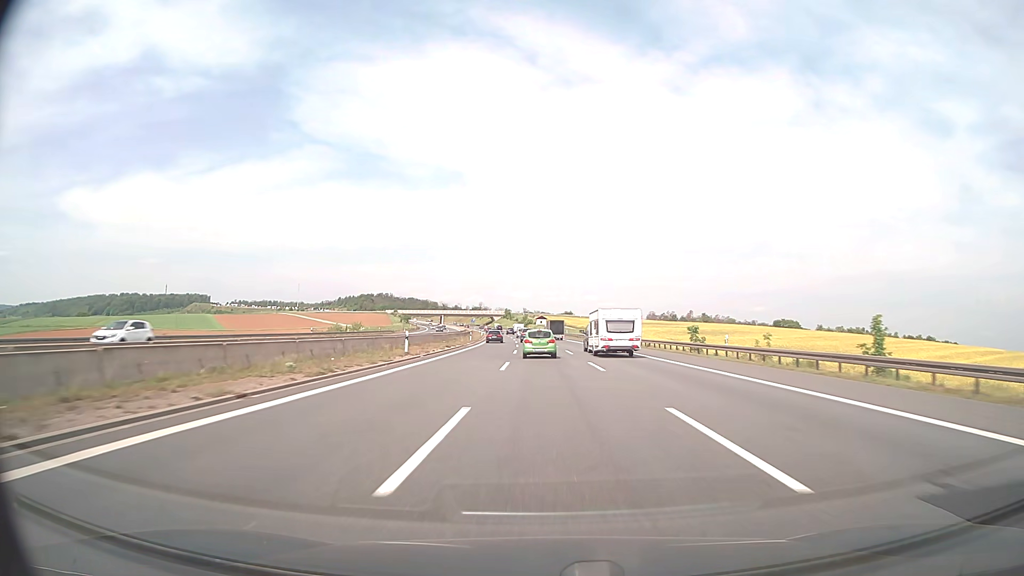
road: motorway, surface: asphalt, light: Day
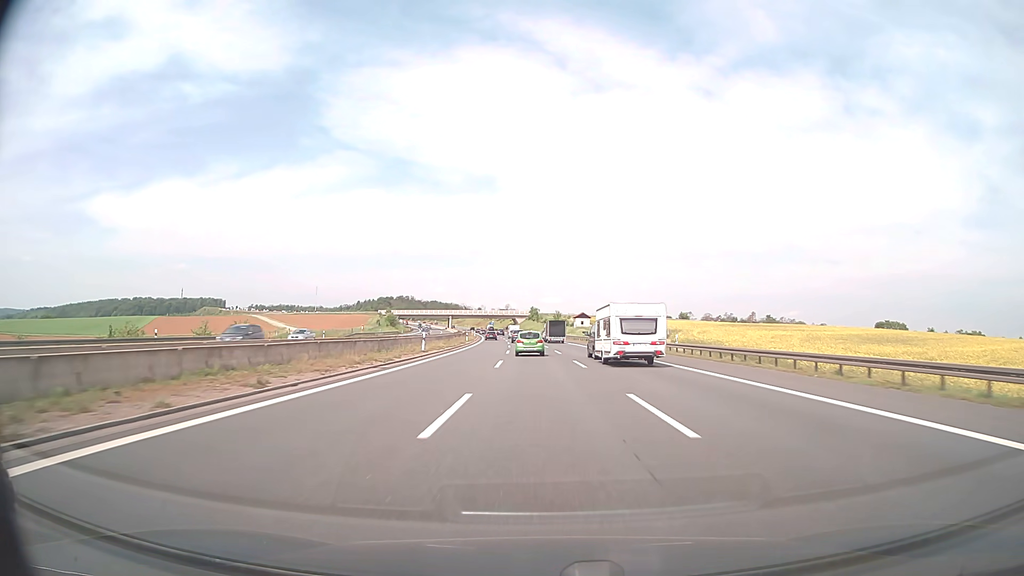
(-1.9, +86.5) m; -3°
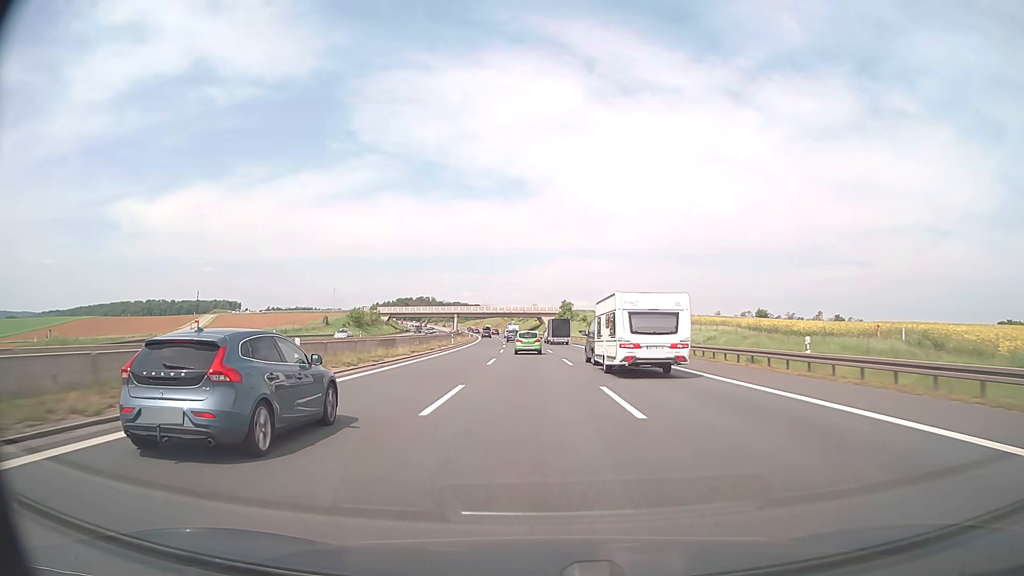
(-1.7, +70.0) m; -3°
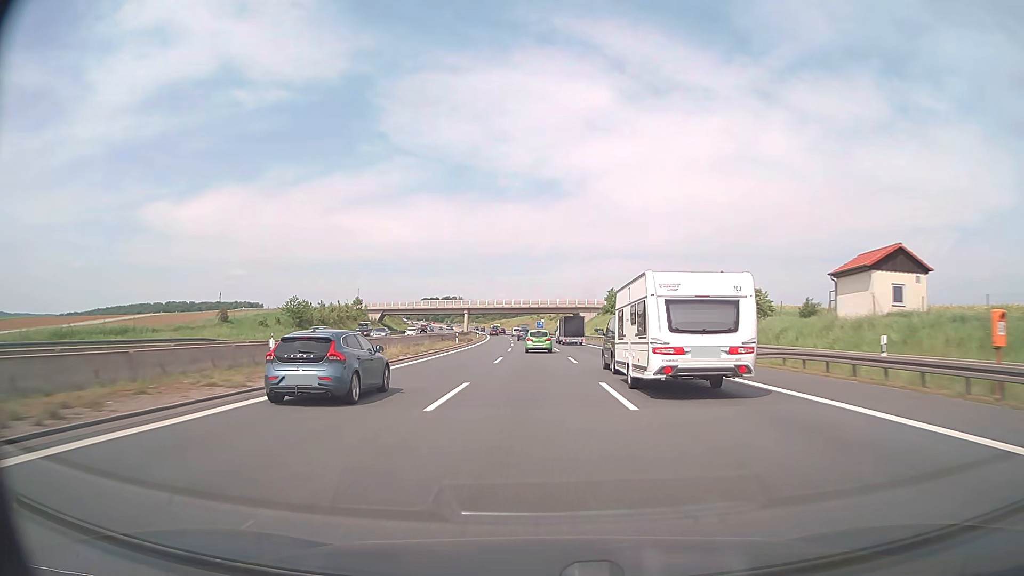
(-1.1, +52.9) m; -3°
(0, +10) (0, +20) (0, +30) (-1, +40) (-1, +50) (-1, +60) (-2, +70) (-2, +80) (-3, +90) (-3, +100) m
